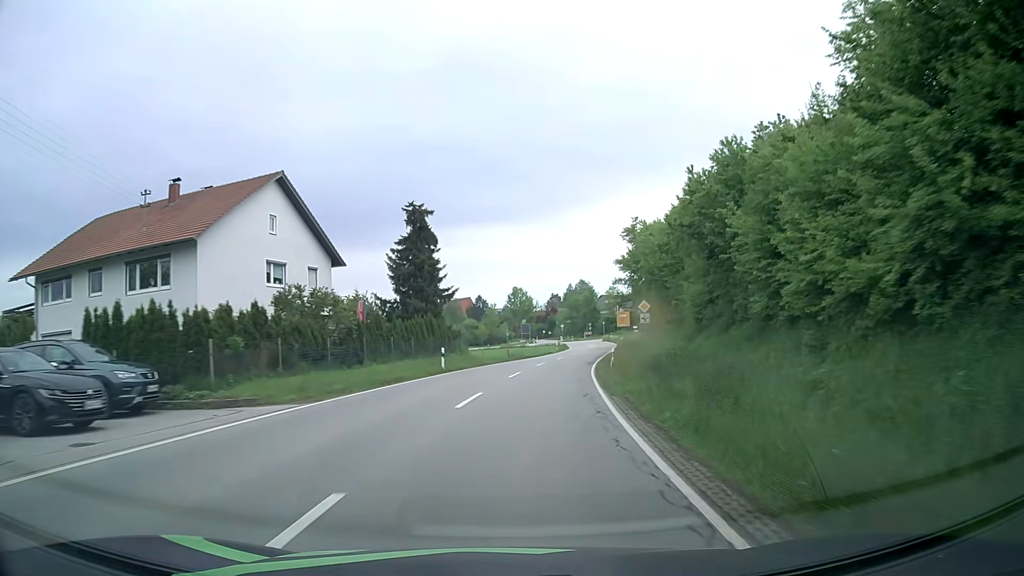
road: secondary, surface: asphalt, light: Day
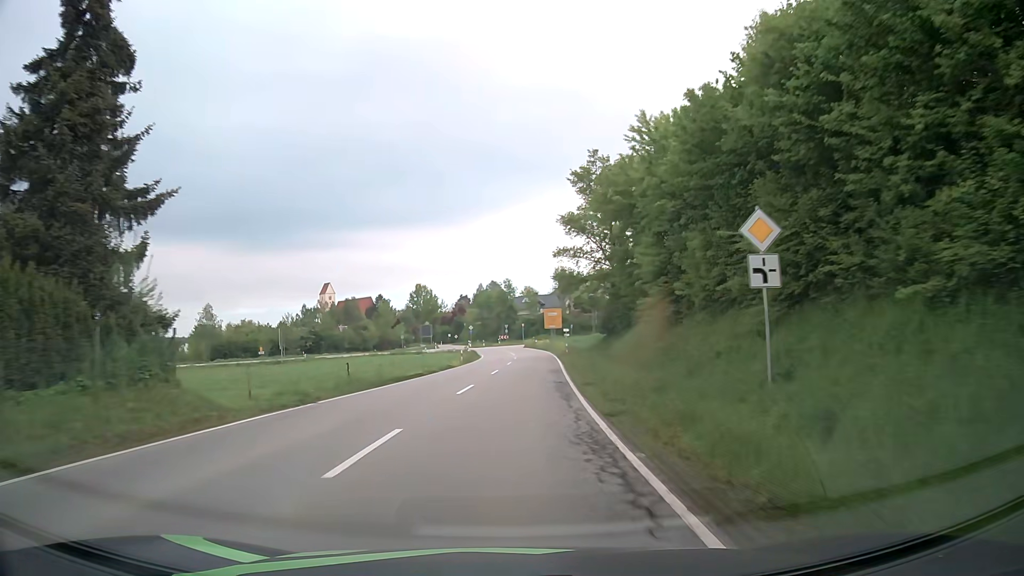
(+2.2, +30.5) m; +7°
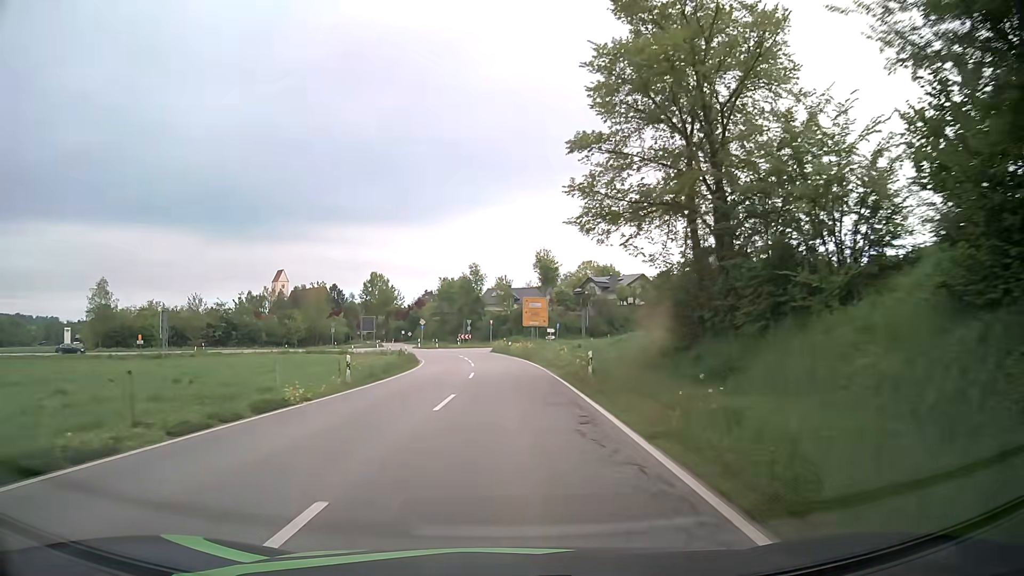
(+0.8, +28.8) m; +3°
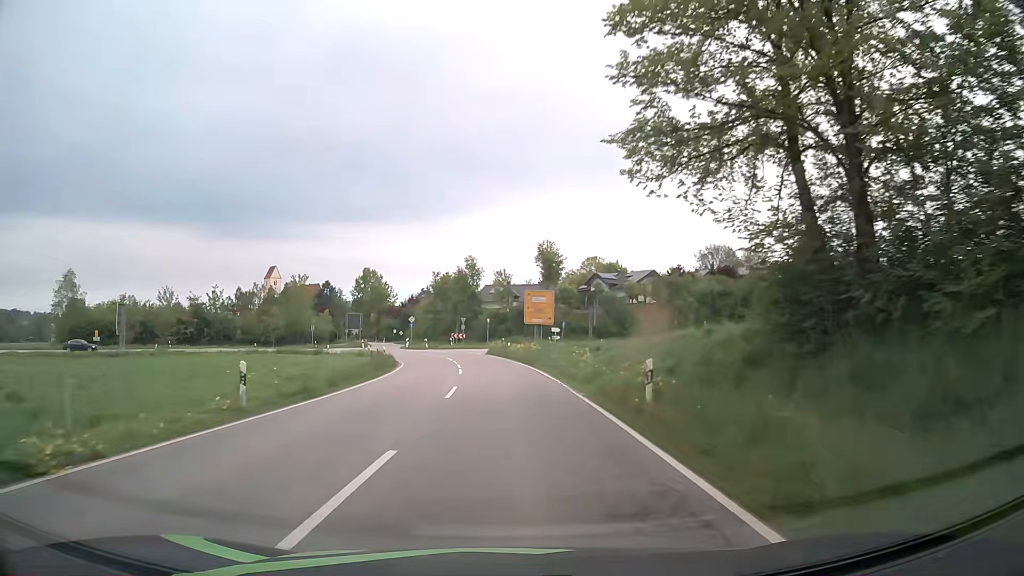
(0.0, +9.2) m; 0°
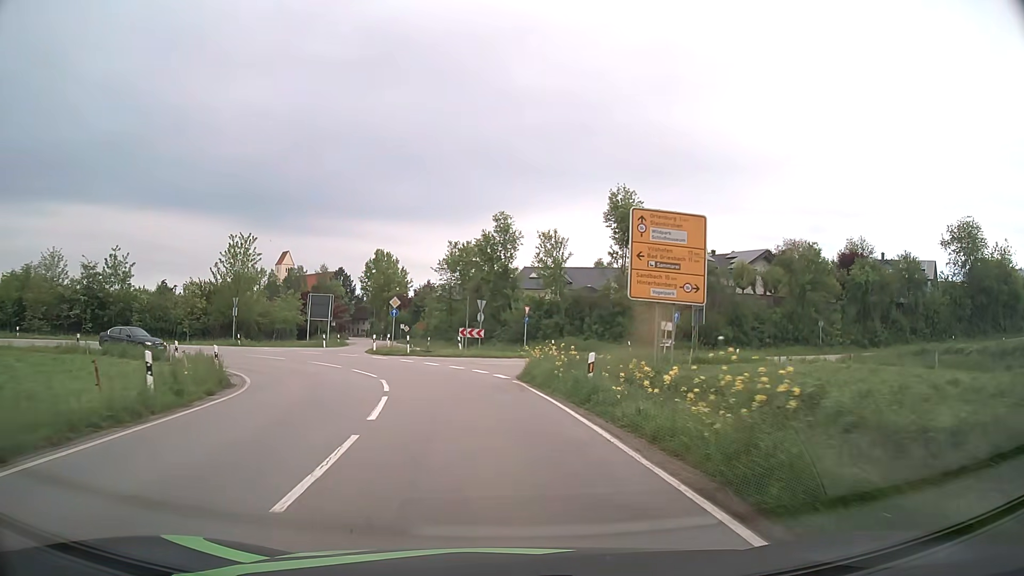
(-0.7, +34.1) m; -3°
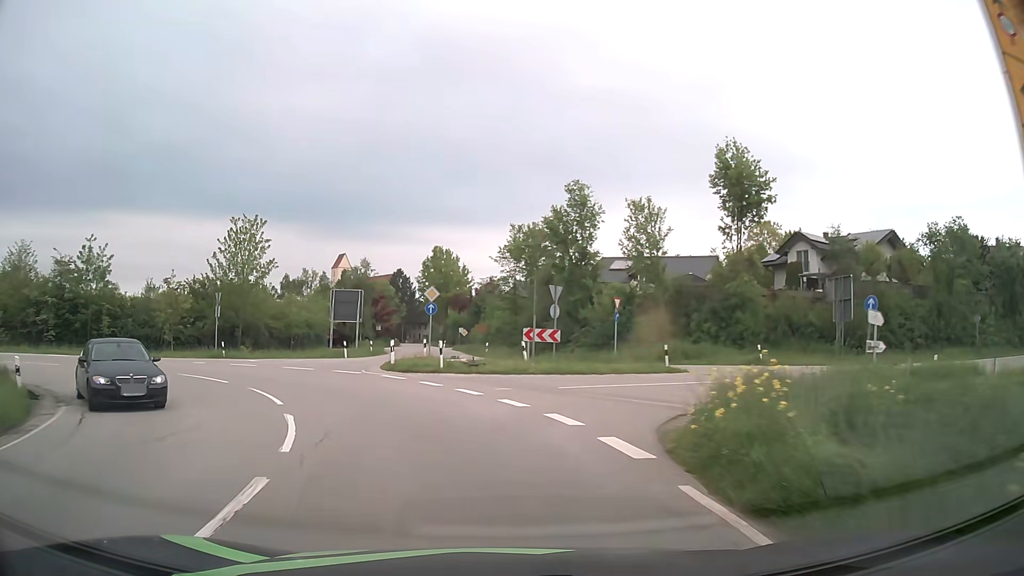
(-0.5, +13.8) m; -6°
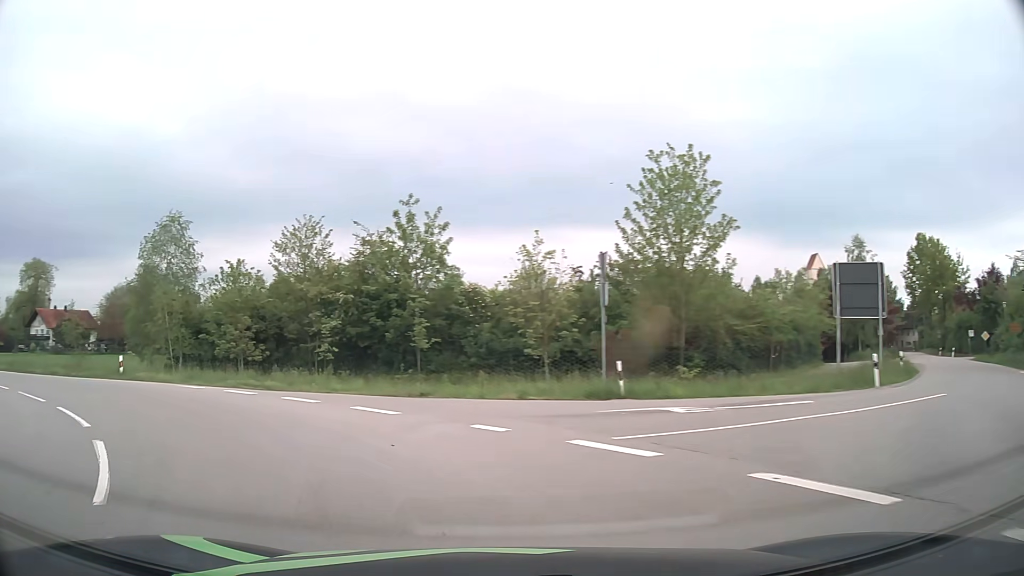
(-5.4, +20.3) m; -38°
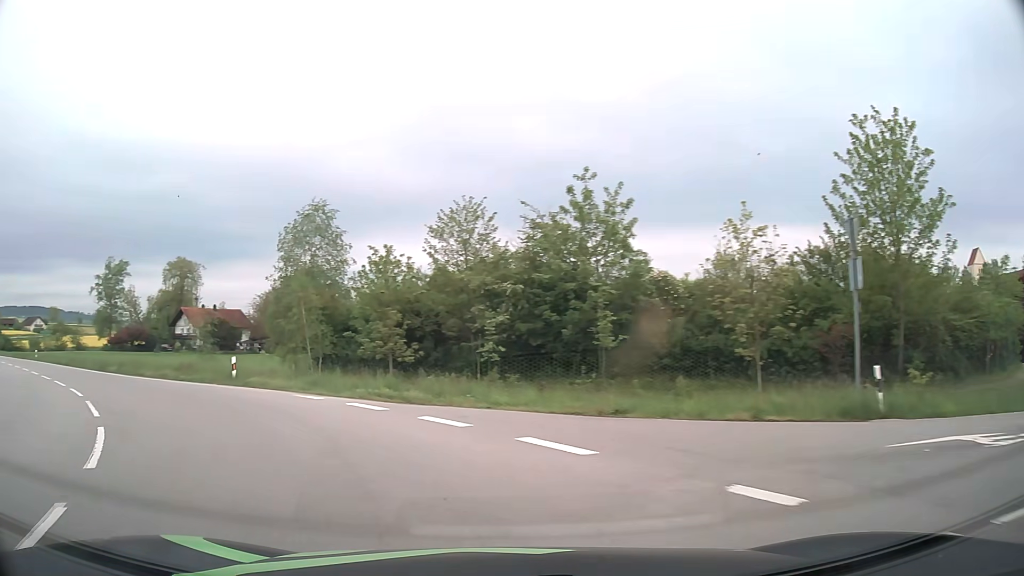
(-0.6, +4.7) m; -15°
